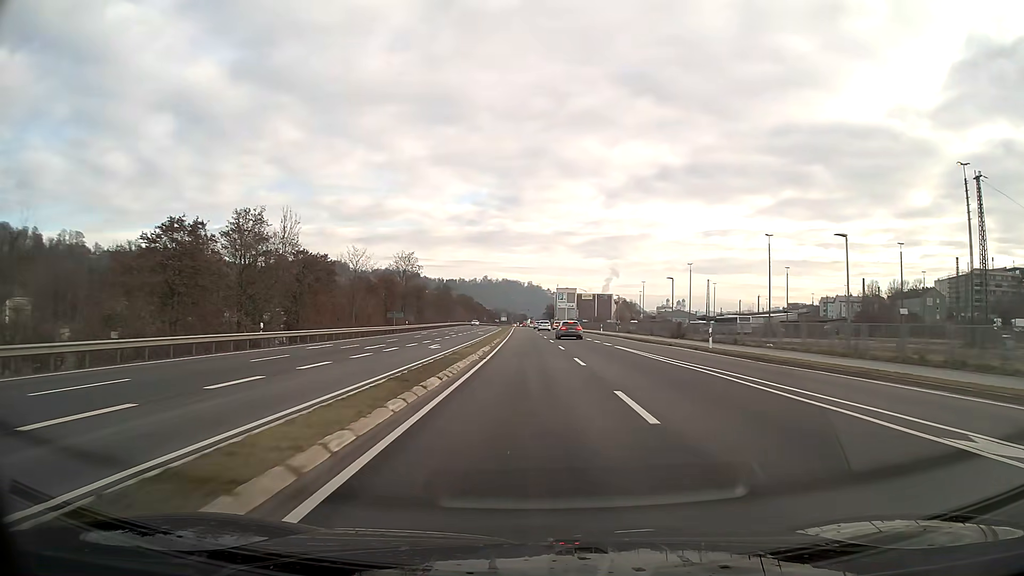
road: primary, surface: asphalt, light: Day
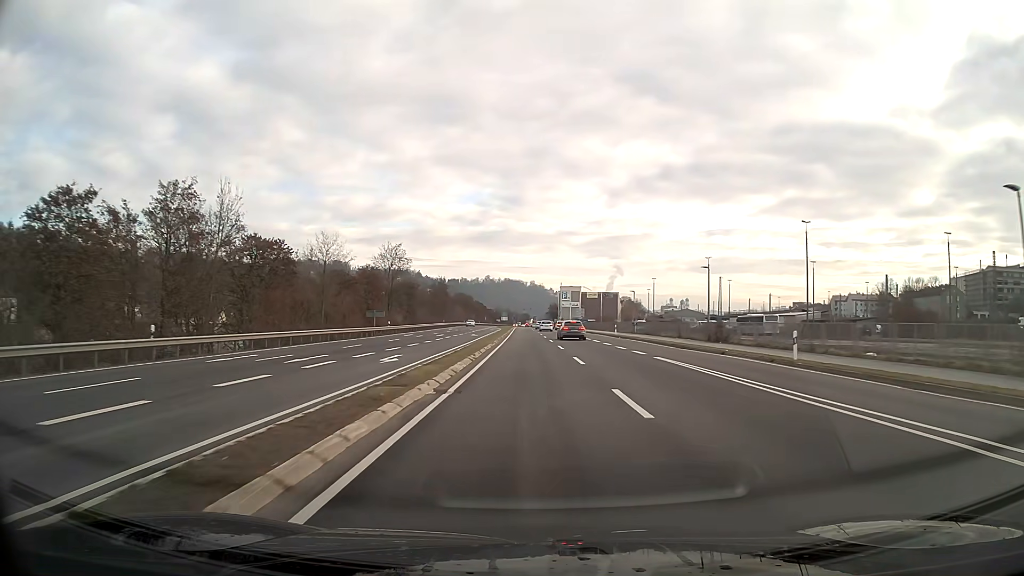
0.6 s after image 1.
(0.0, +11.6) m; 0°
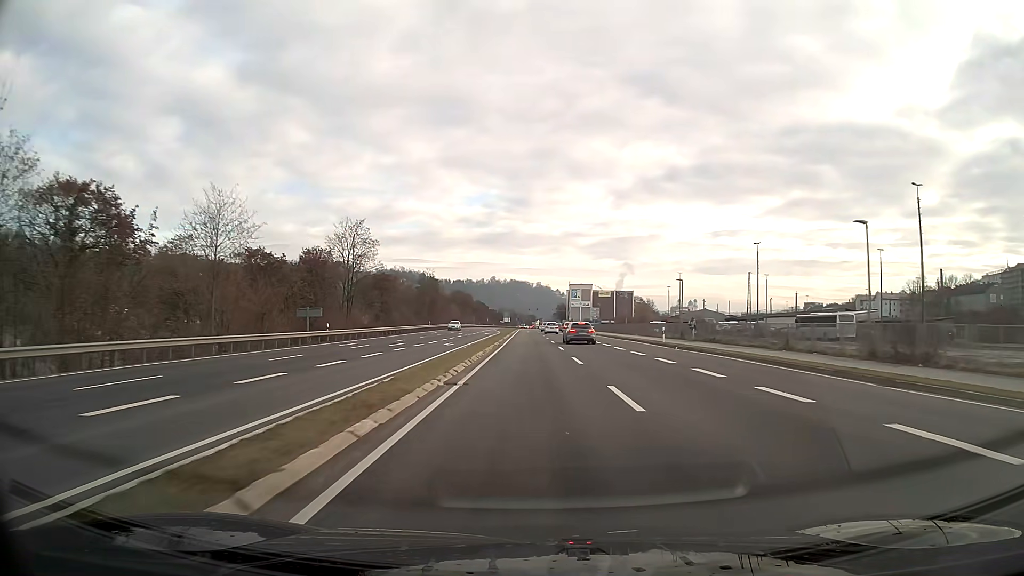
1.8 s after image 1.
(-0.1, +23.1) m; -1°
